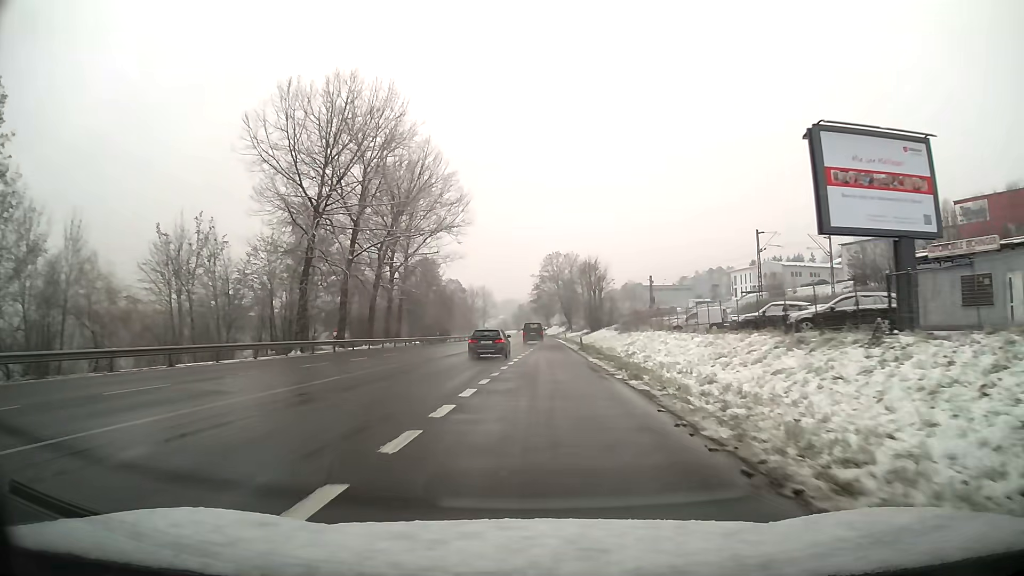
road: primary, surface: asphalt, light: Day
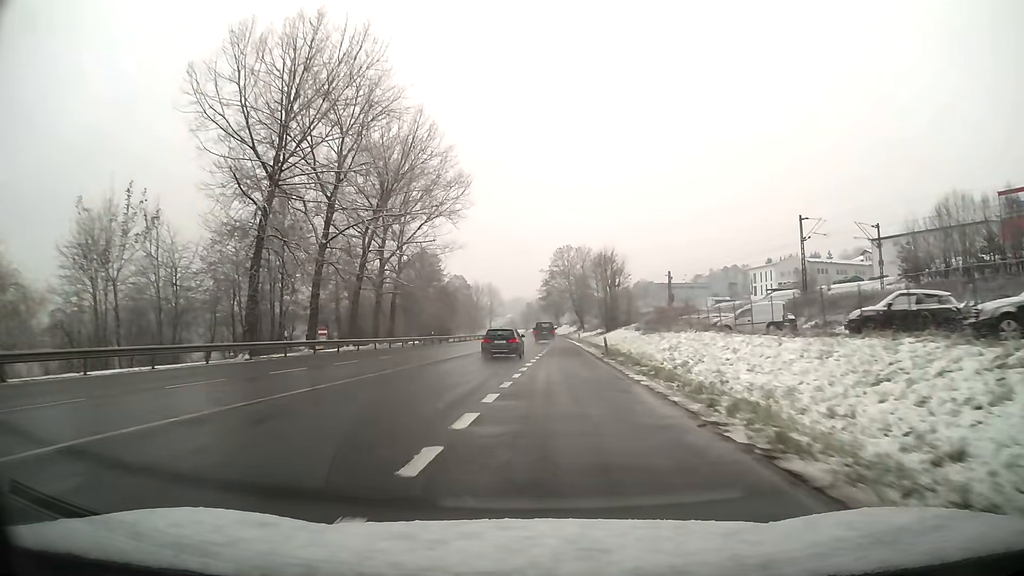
(-0.1, +10.7) m; -1°
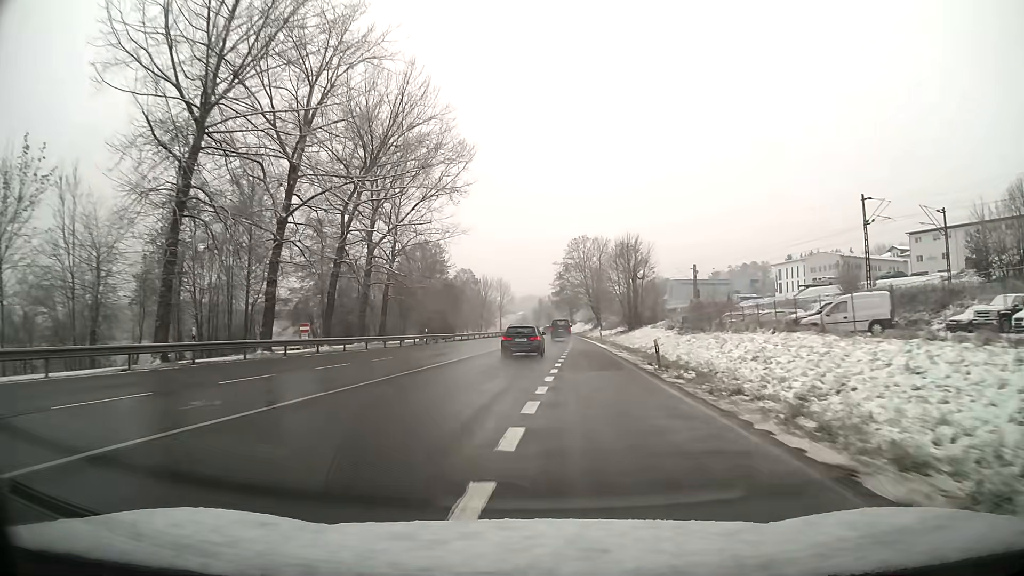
(-0.1, +11.3) m; 0°
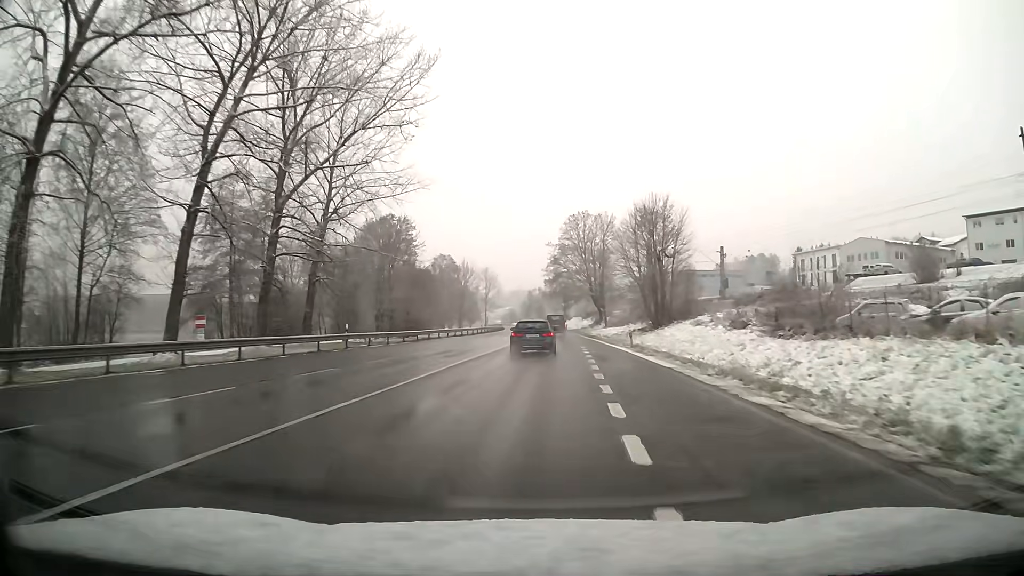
(+0.2, +22.6) m; +1°
